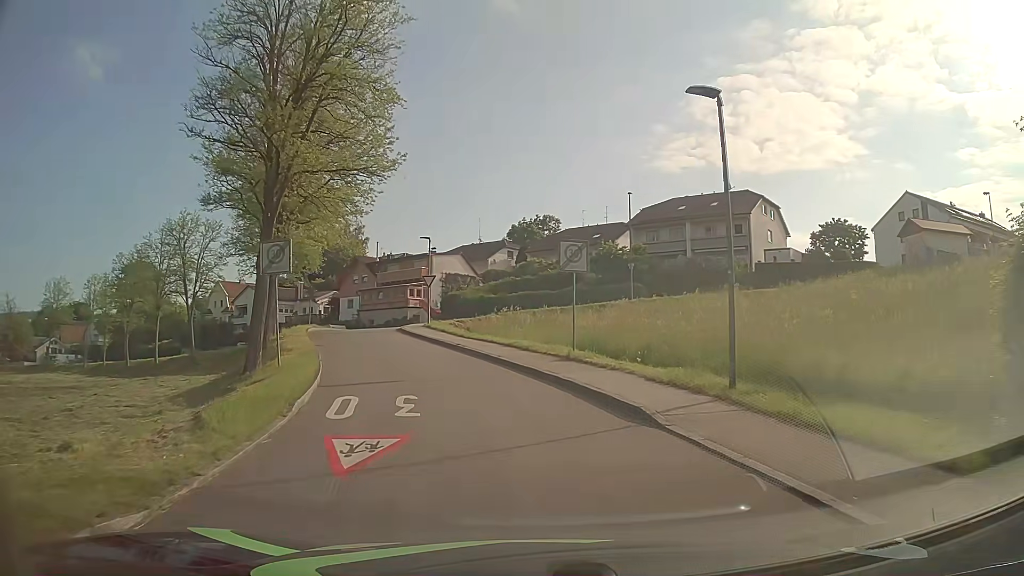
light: Day
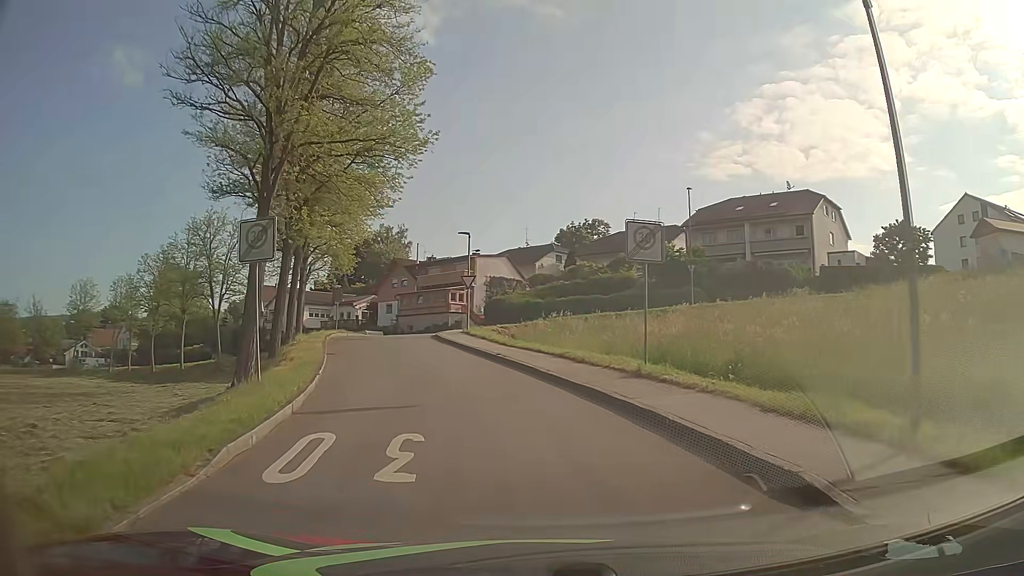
(-0.1, +4.3) m; -4°
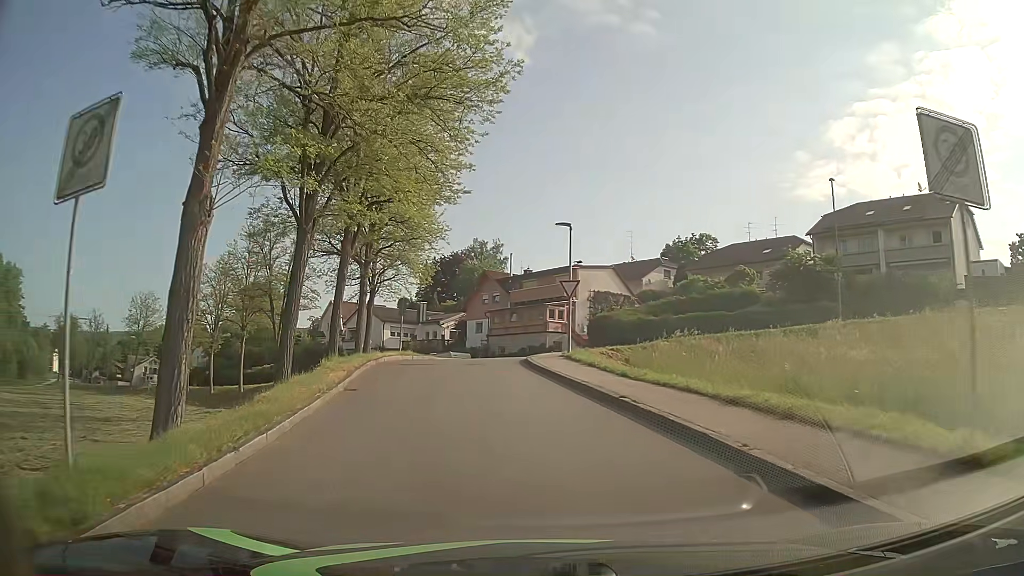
(-0.6, +8.5) m; -8°
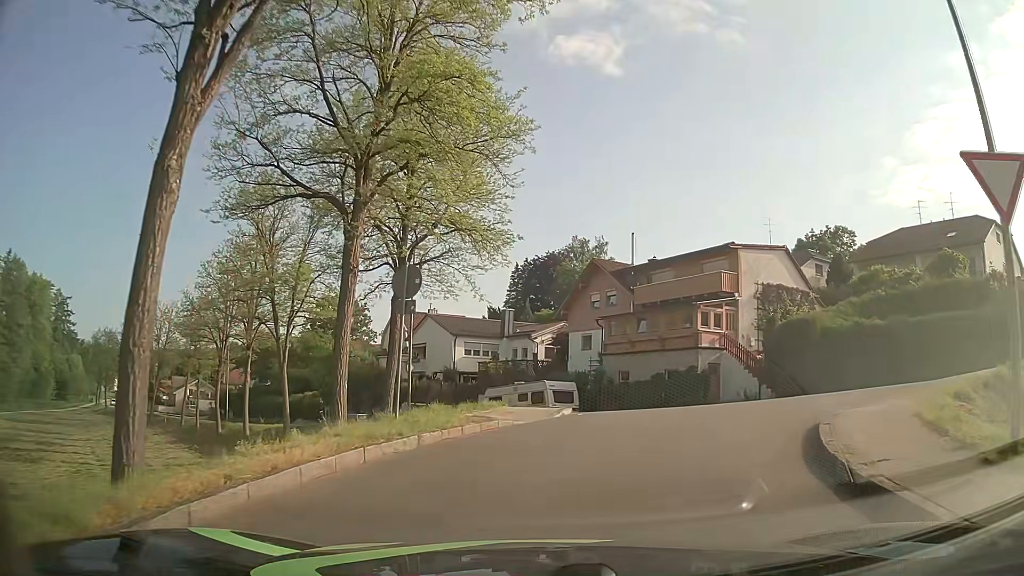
(-2.1, +19.8) m; -7°
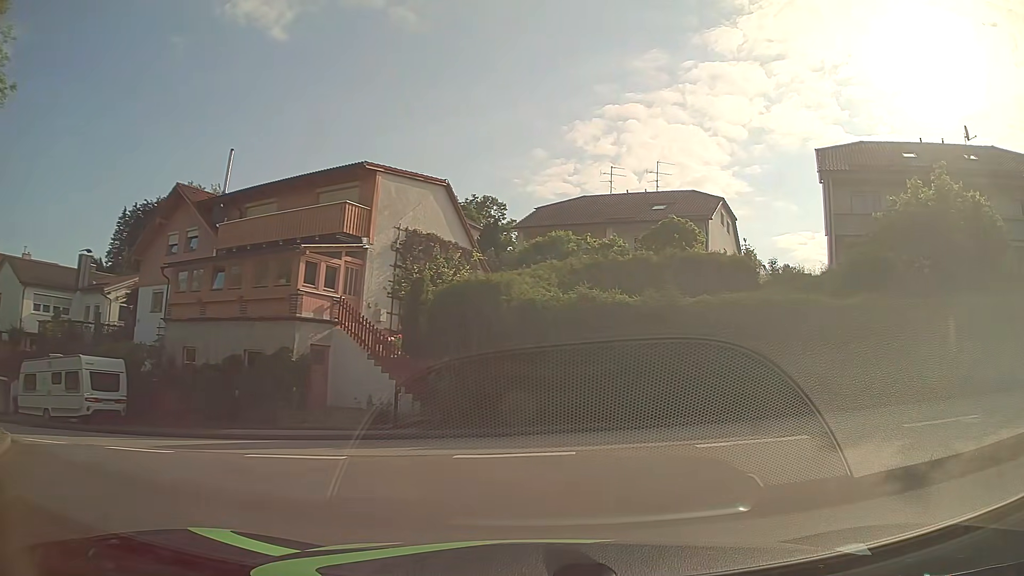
(+2.3, +12.2) m; +32°
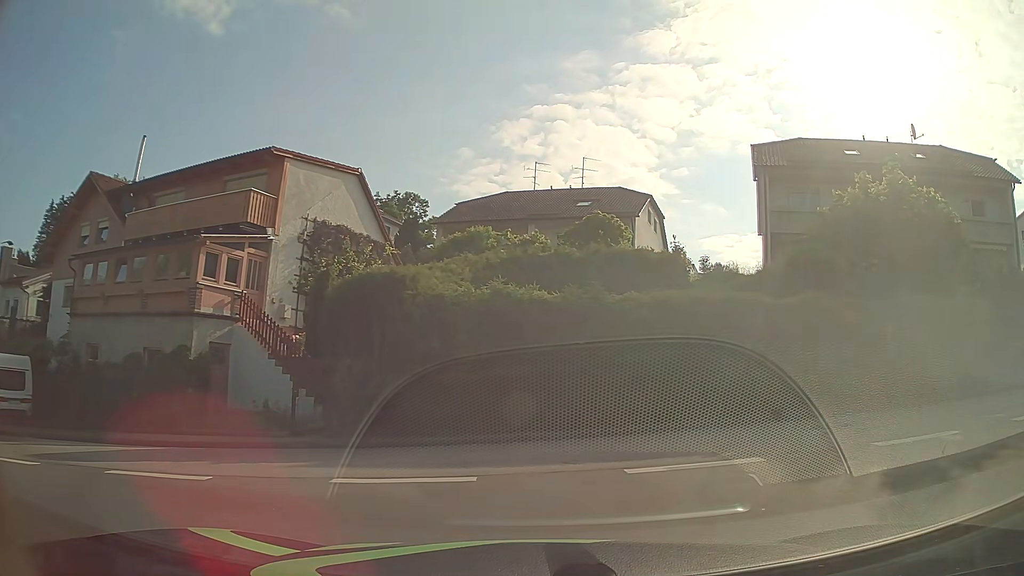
(+0.1, +1.5) m; +5°
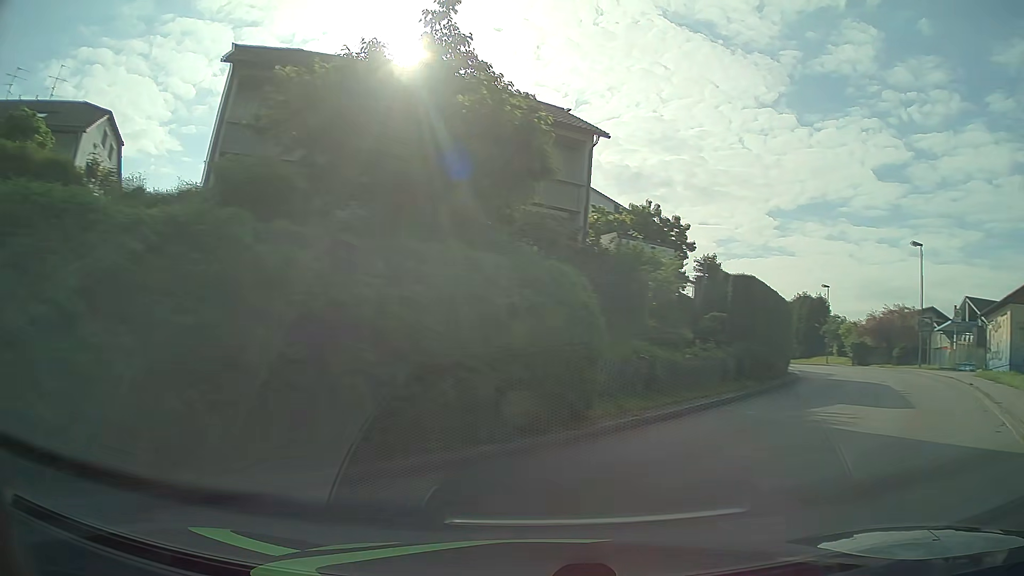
(+3.7, +9.1) m; +47°
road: unclassified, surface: asphalt
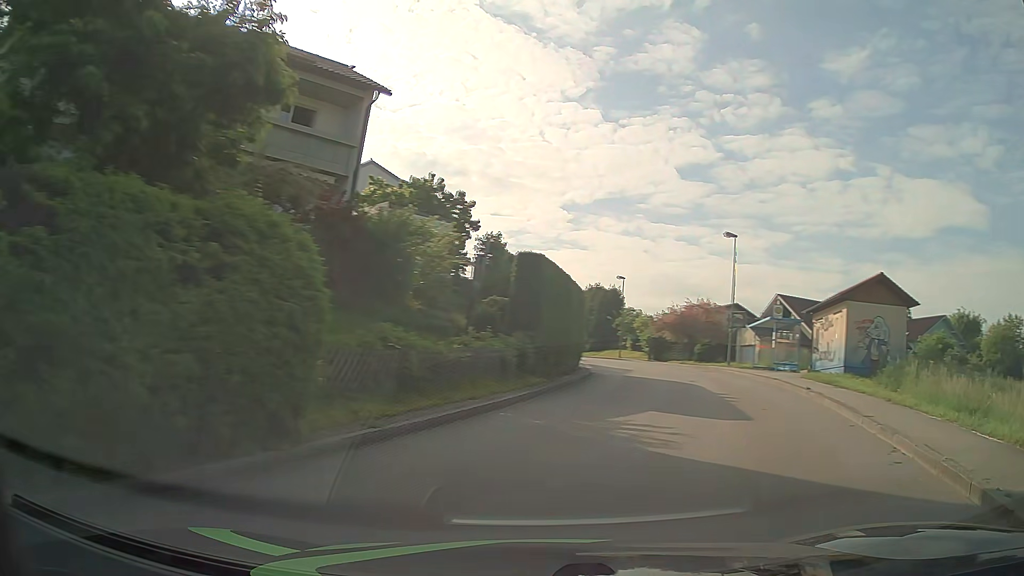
(+0.5, +3.2) m; +18°
(+2, +10) (+5, +19) (+7, +29) (+8, +39) (+7, +49) (+6, +59) (+4, +69) (+1, +78) (-1, +88) (-3, +98) m
